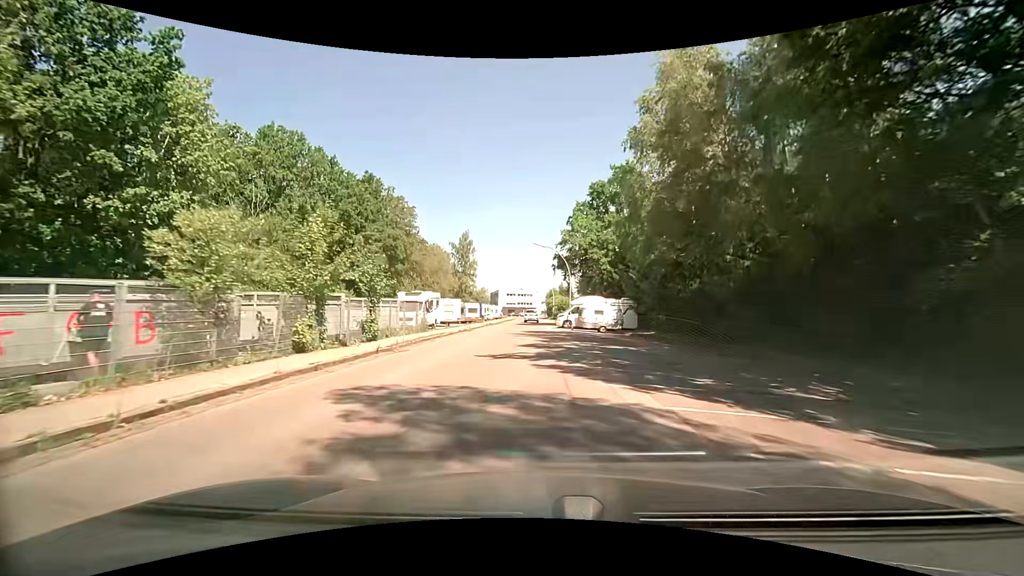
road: residential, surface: asphalt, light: Day
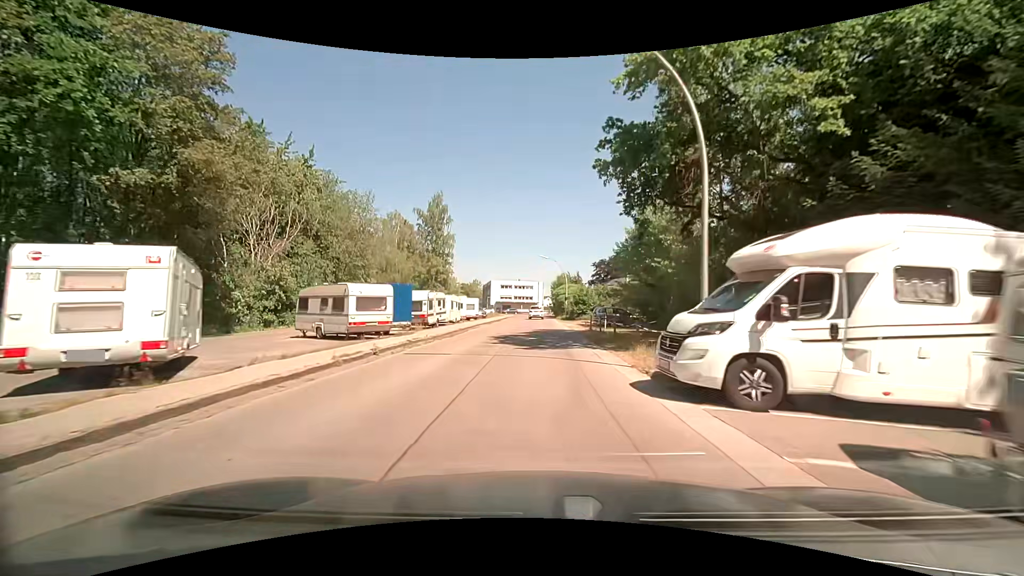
(-0.4, +36.5) m; 0°
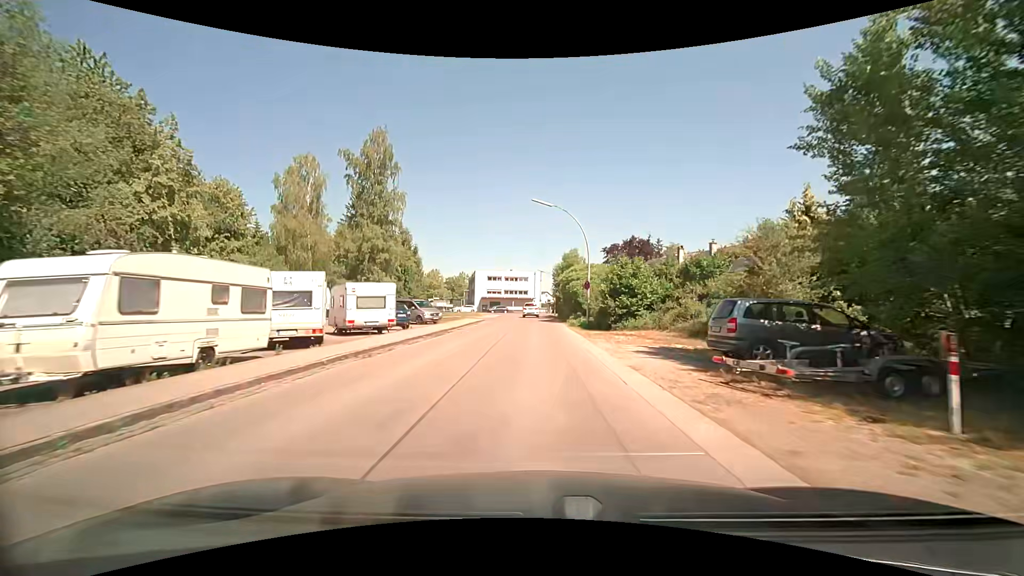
(+0.2, +30.5) m; +1°
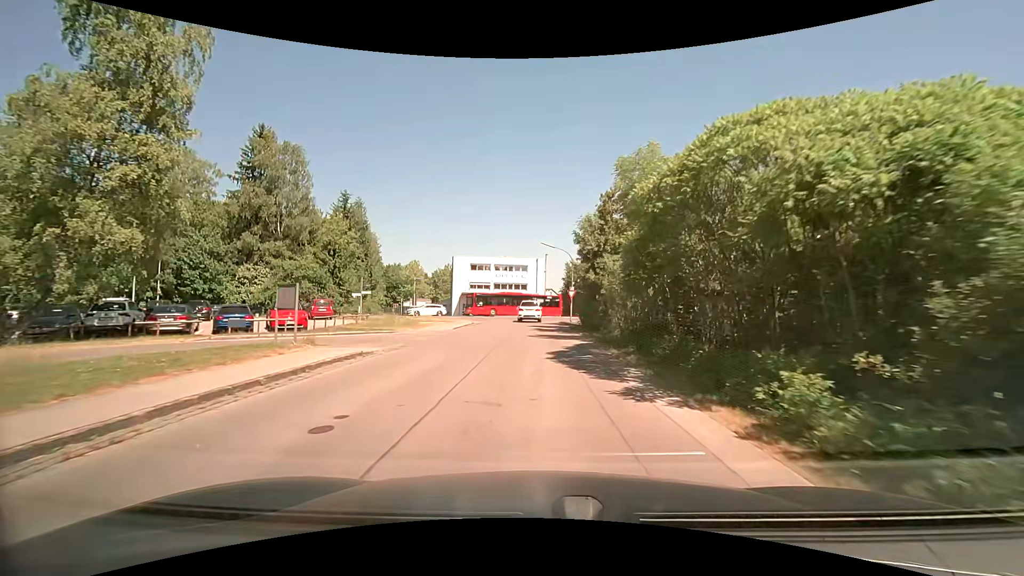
(-0.3, +33.9) m; -1°
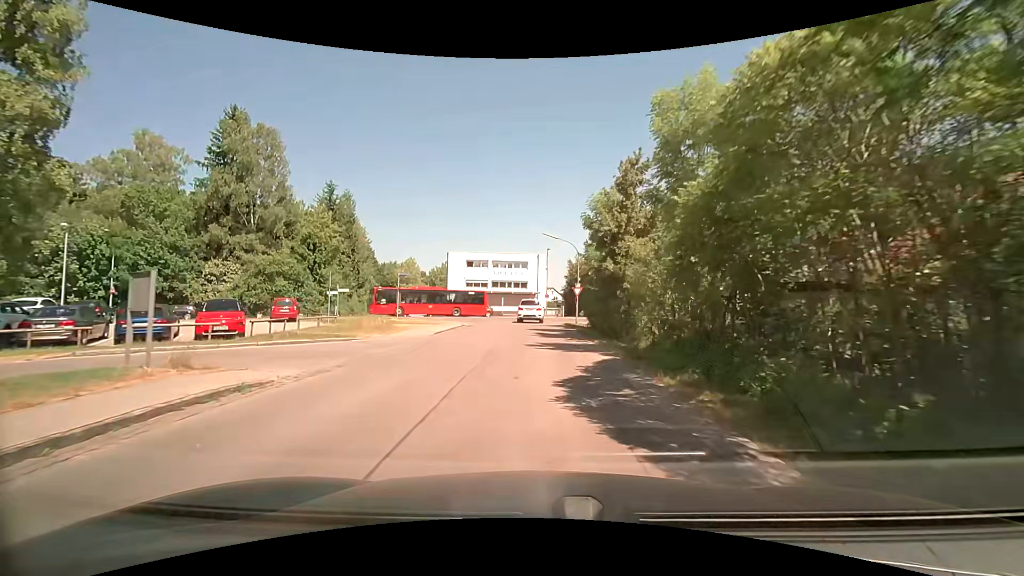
(0.0, +5.7) m; -1°
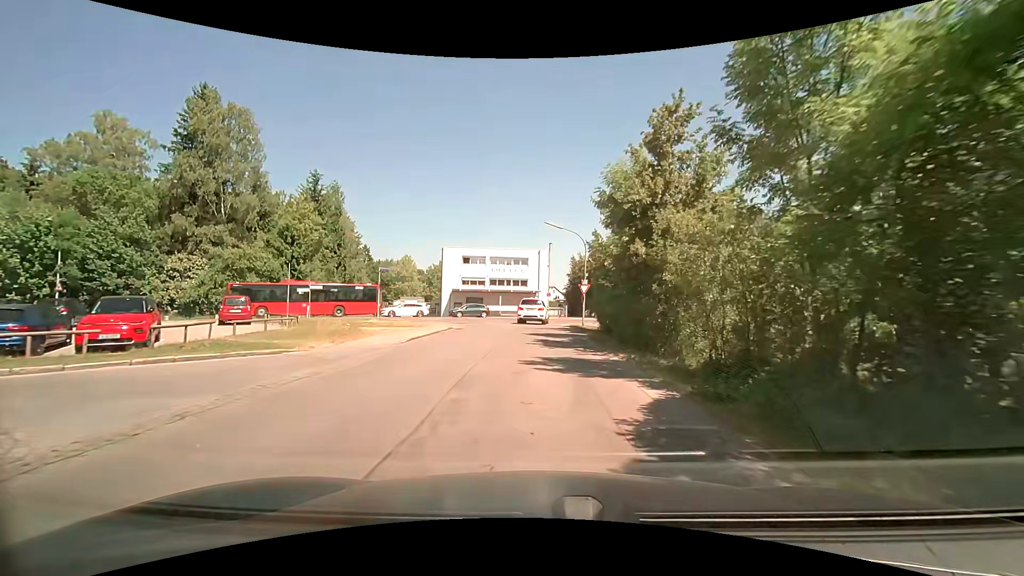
(0.0, +5.2) m; 0°
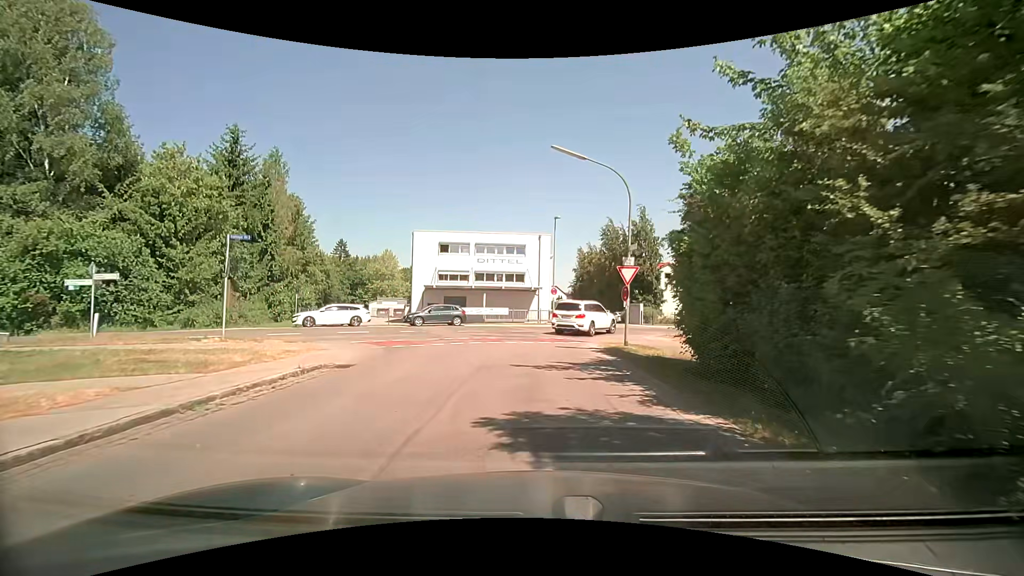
(0.0, +17.4) m; +1°
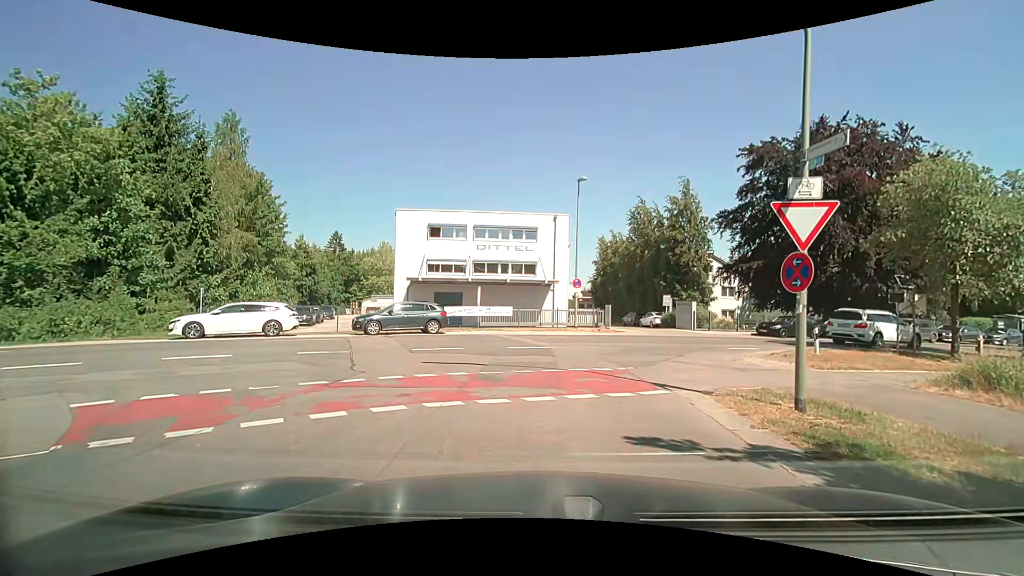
(-0.3, +11.4) m; -2°
(0, +10) (+3, +19) (+11, +26) (+20, +30) (+29, +35) (+38, +39) (+47, +43) (+56, +48) (+65, +52) (+74, +56) m
